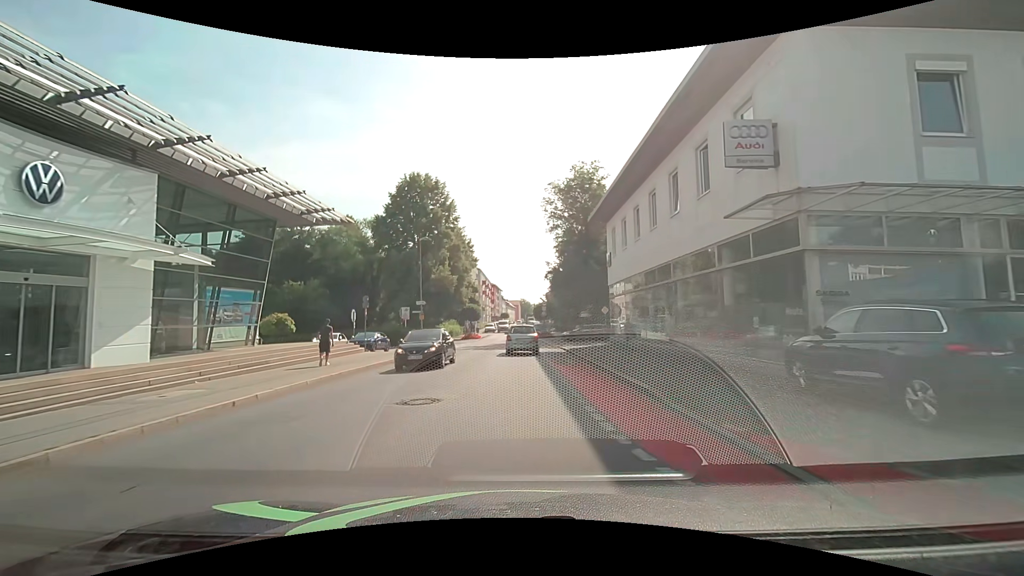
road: tertiary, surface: asphalt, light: Day
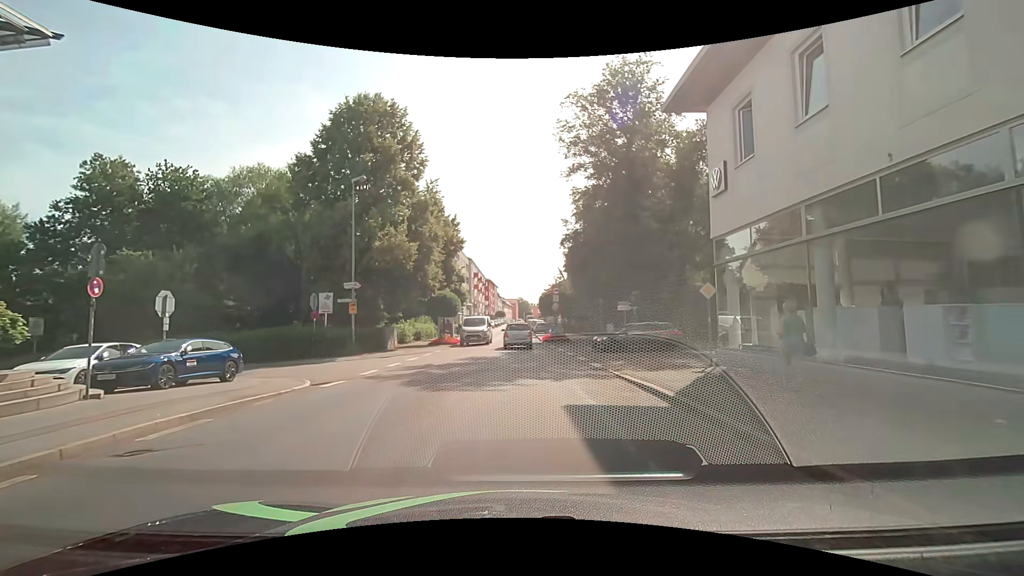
(0.0, +19.3) m; 0°
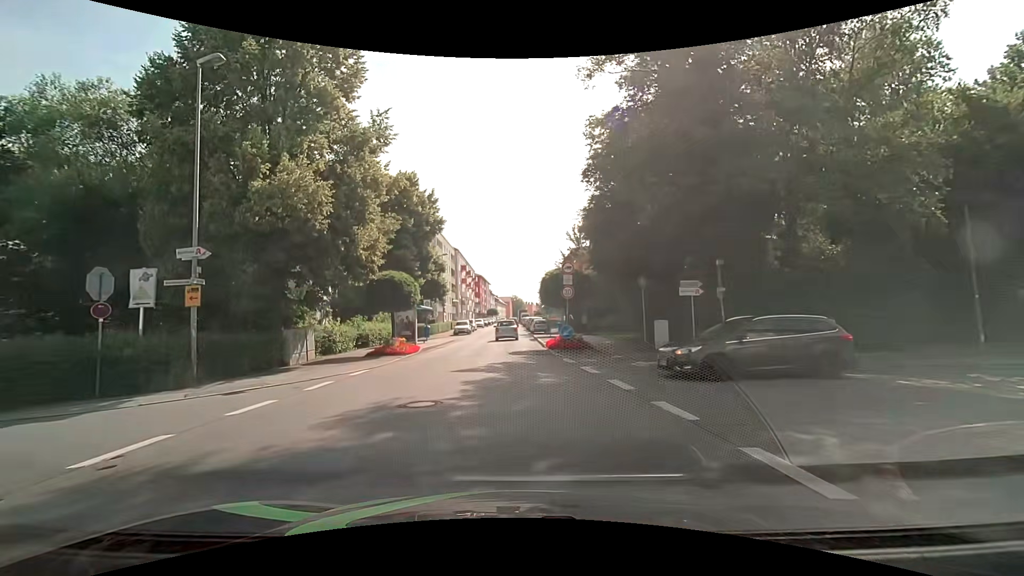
(+0.1, +13.3) m; 0°
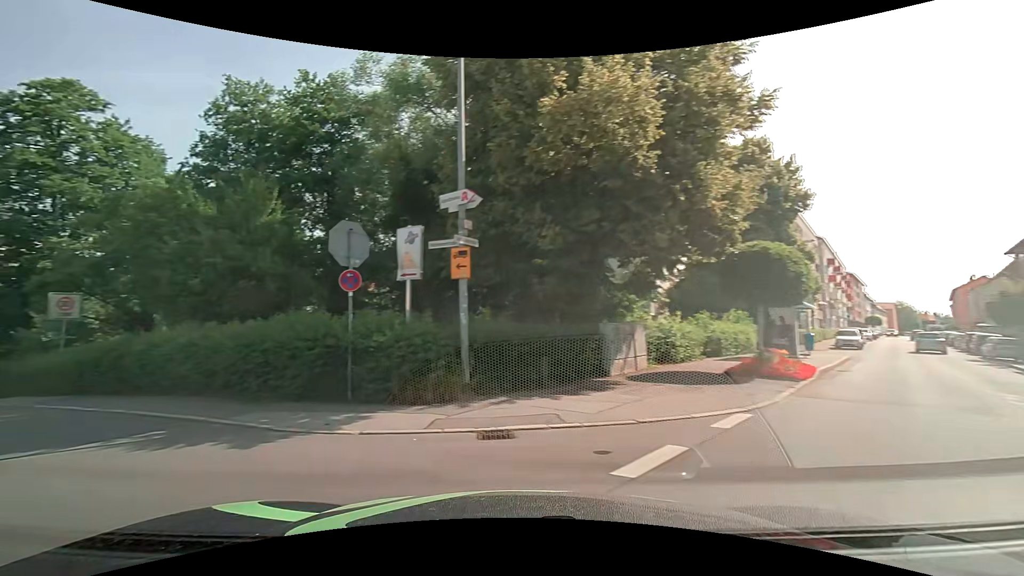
(-1.7, +8.0) m; -38°
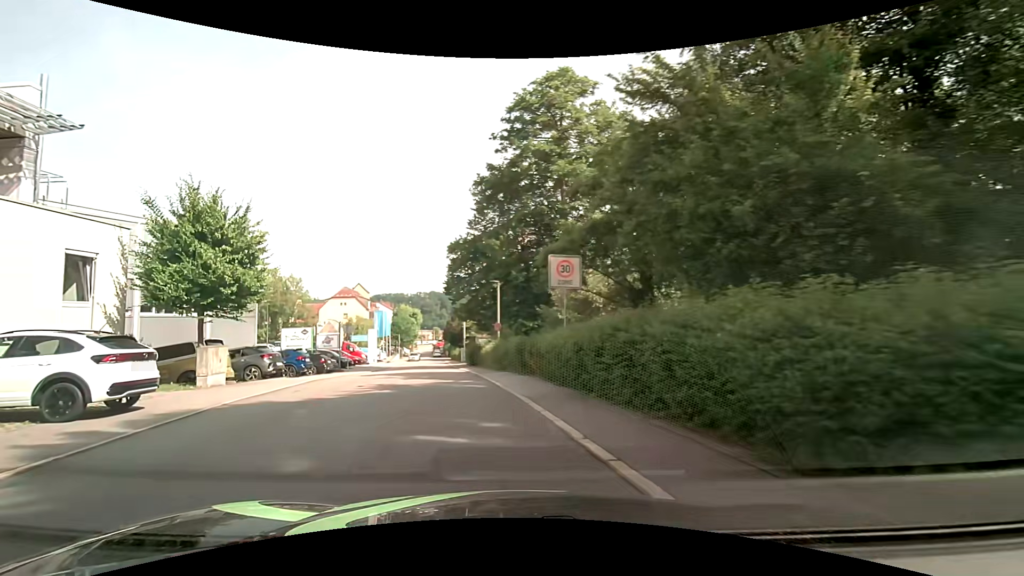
(-4.5, +8.2) m; -50°
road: residential
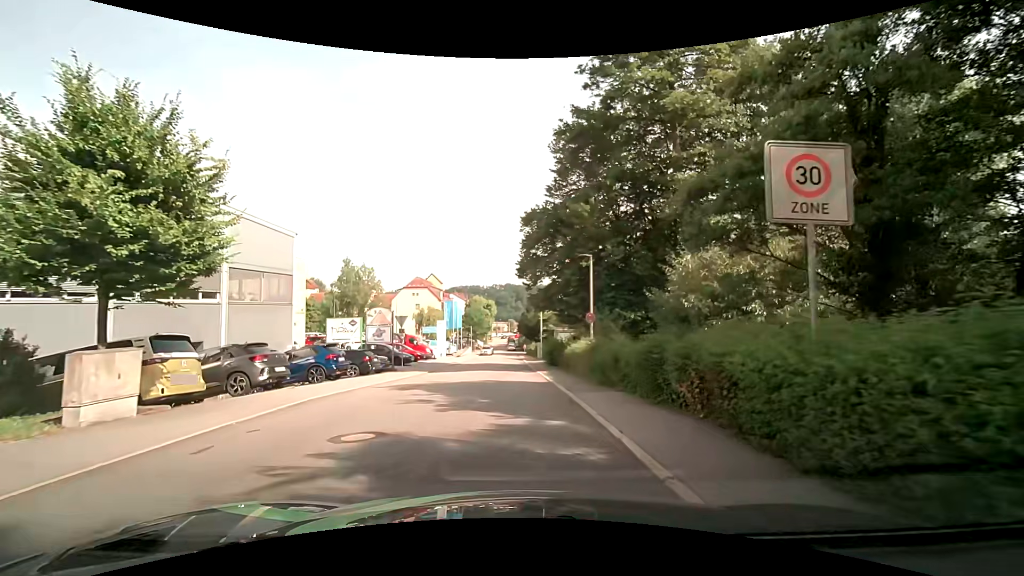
(-0.6, +7.7) m; -9°
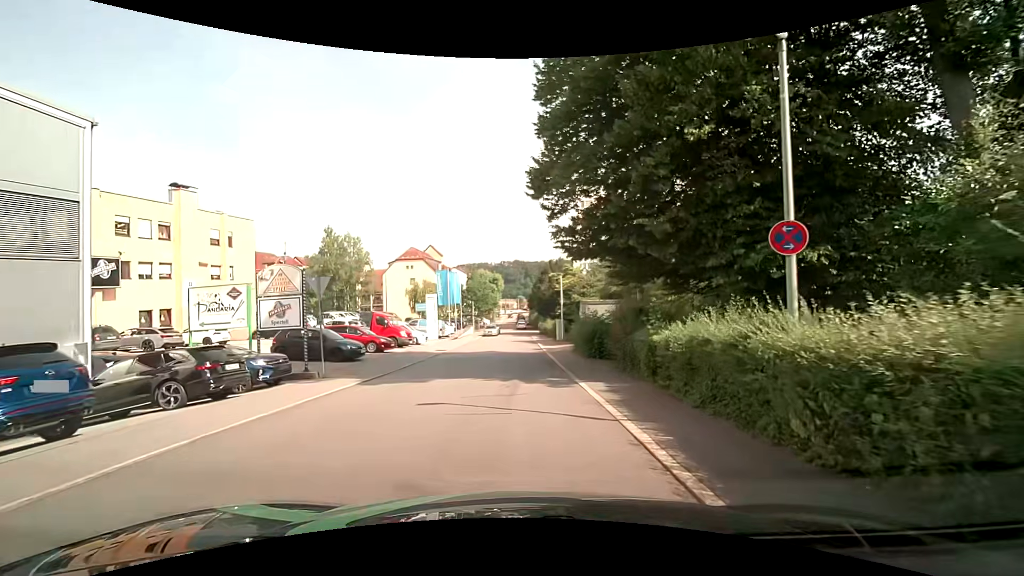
(+0.2, +13.9) m; 0°
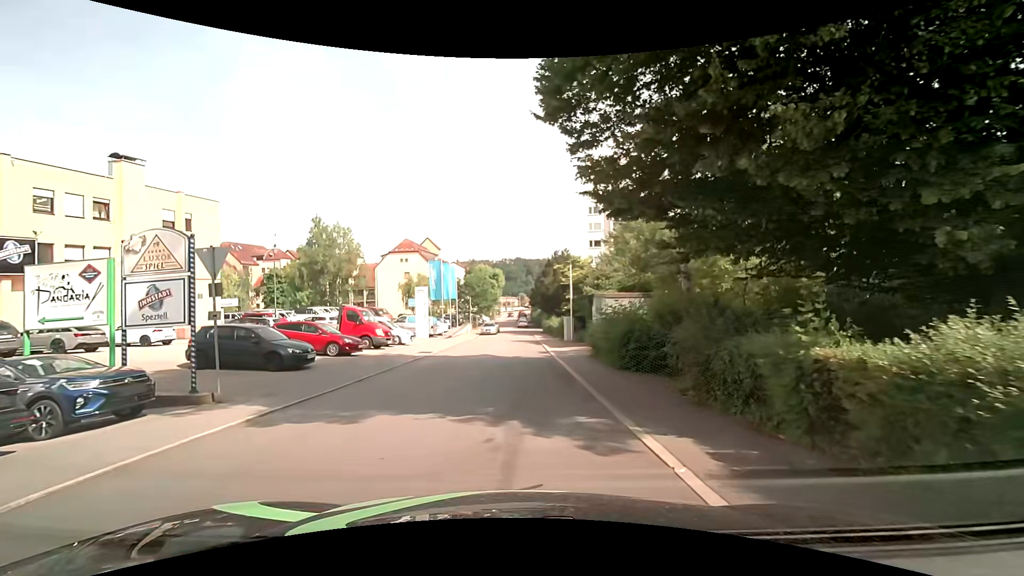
(0.0, +5.8) m; -1°
